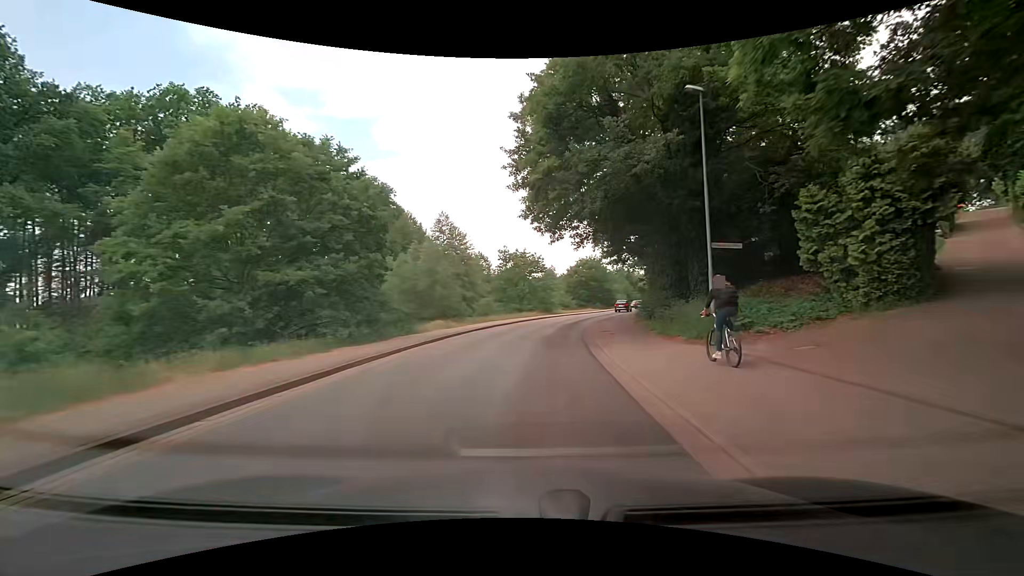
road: tertiary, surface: asphalt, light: Day
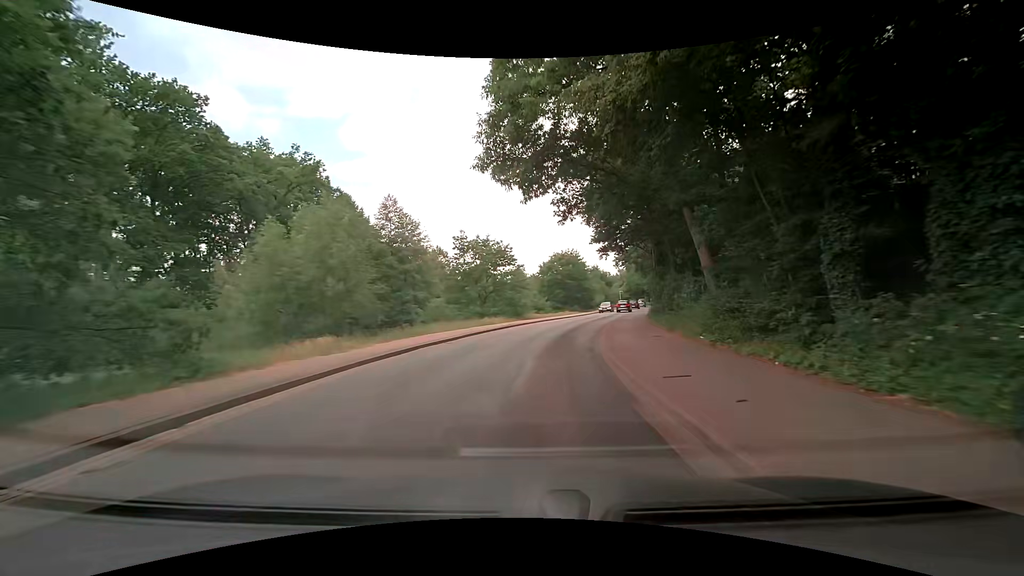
(+0.5, +14.4) m; +4°
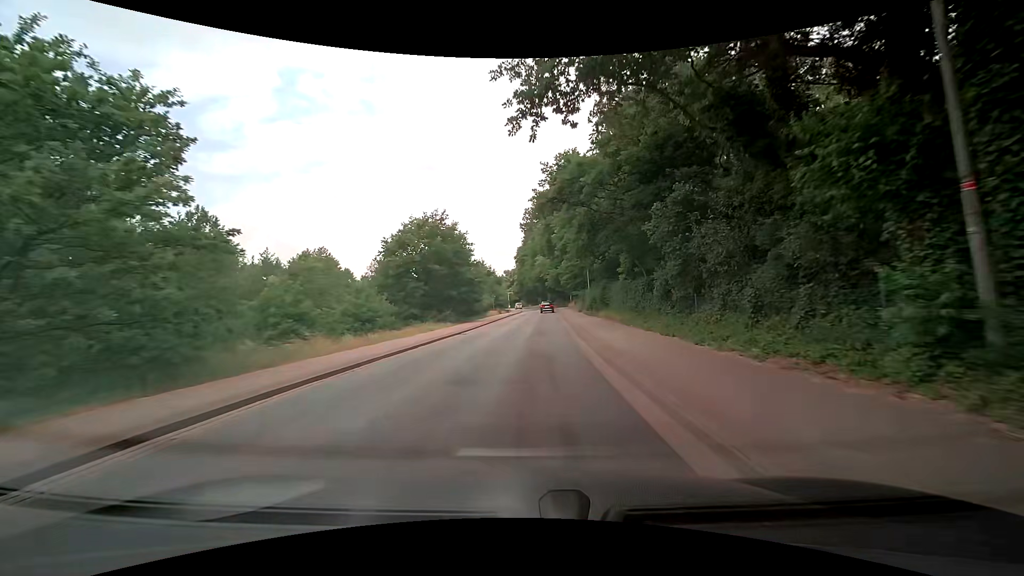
(+3.8, +35.9) m; +12°
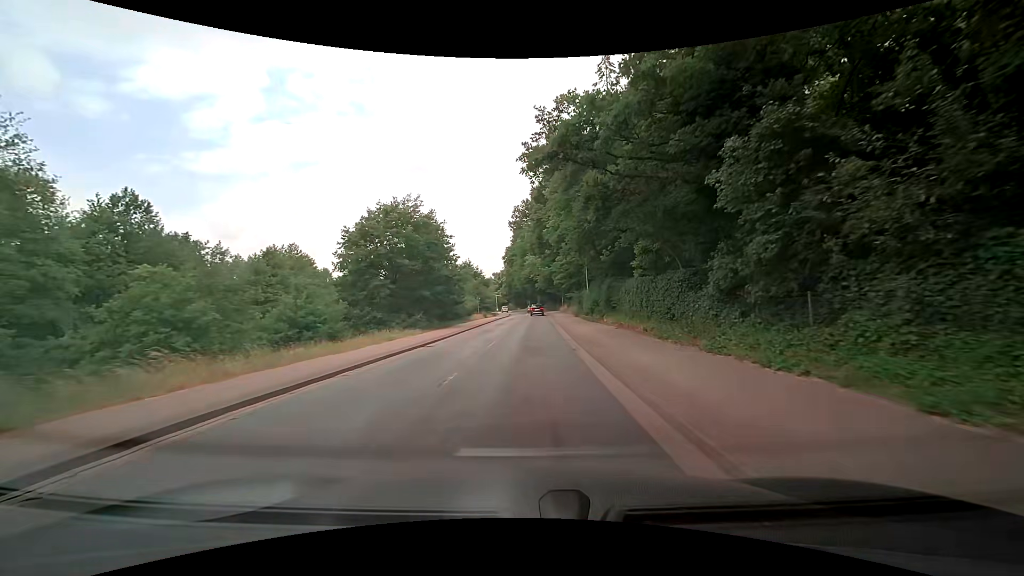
(+0.1, +7.2) m; +1°
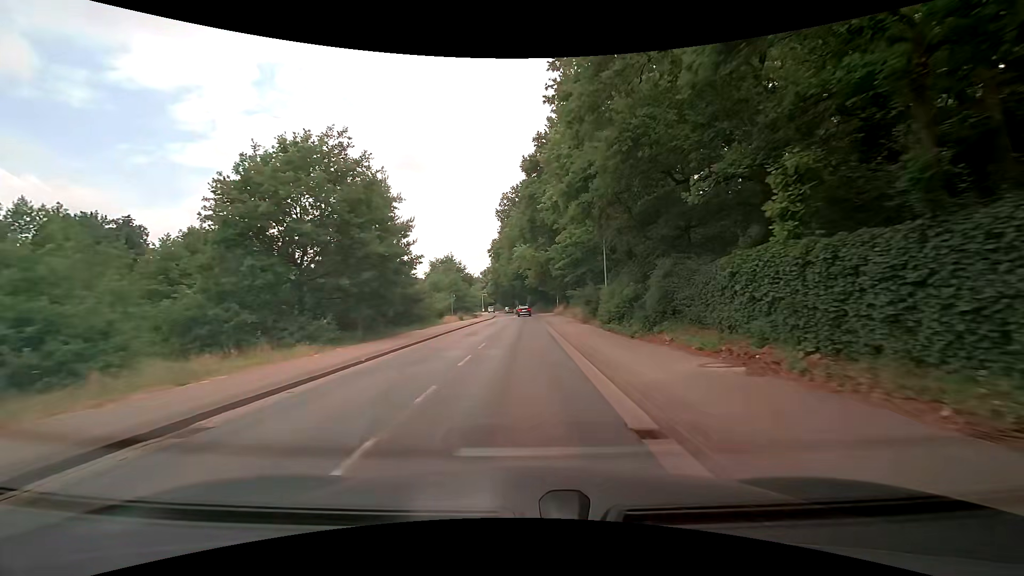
(+0.3, +14.3) m; +1°
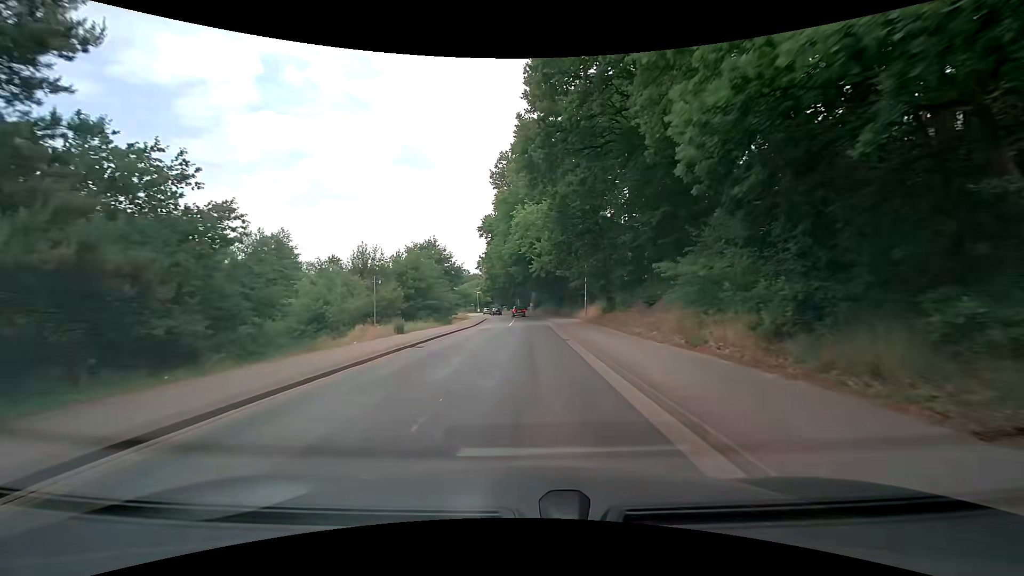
(+0.2, +28.4) m; 0°
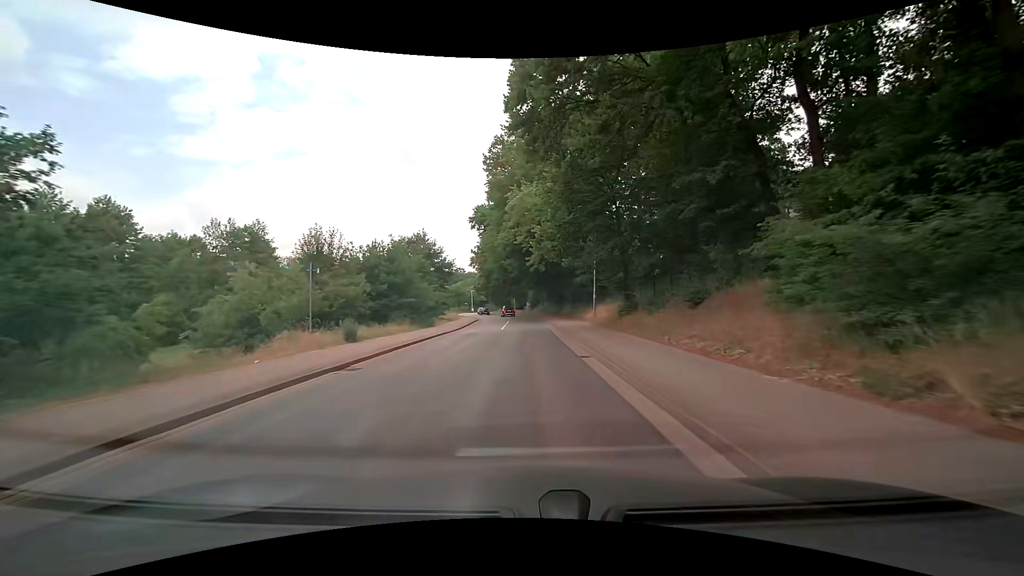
(+0.1, +7.1) m; 0°
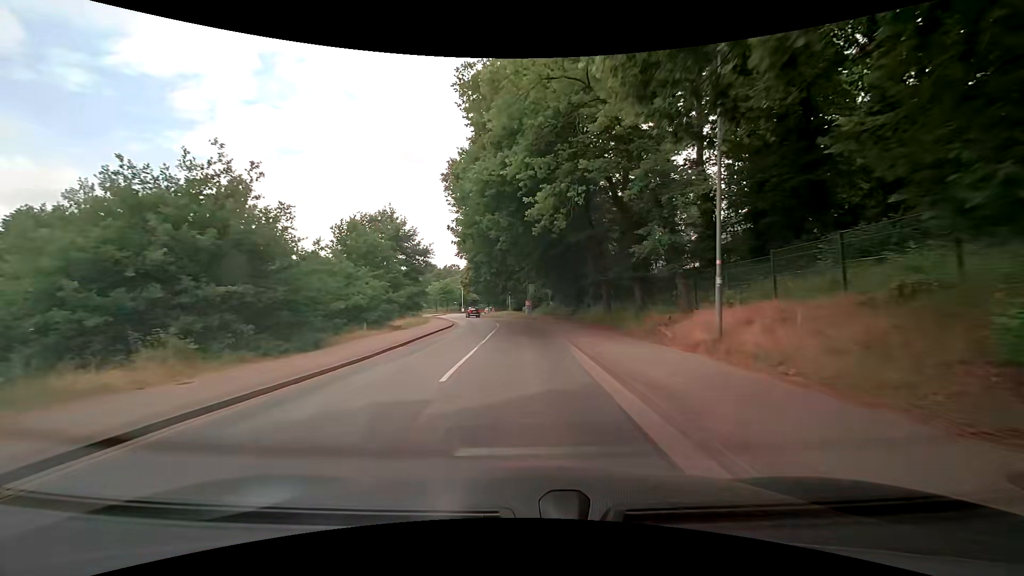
(+0.4, +21.3) m; +1°
(0, +10) (0, +20) (0, +30) (-1, +40) (-2, +50) (-3, +60) (-6, +70) (-8, +79) (-10, +89) (-11, +99) m
